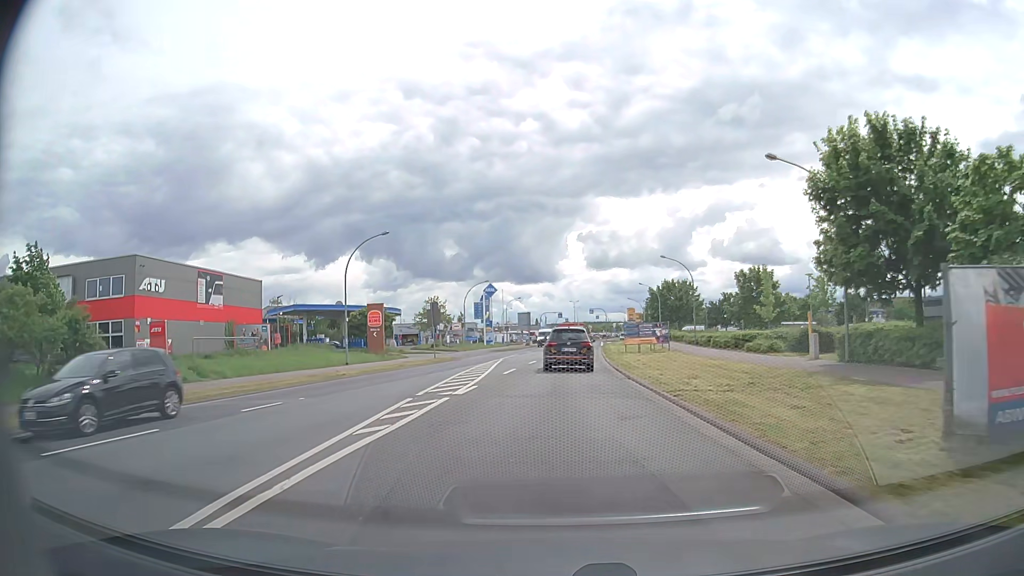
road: tertiary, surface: asphalt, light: Day
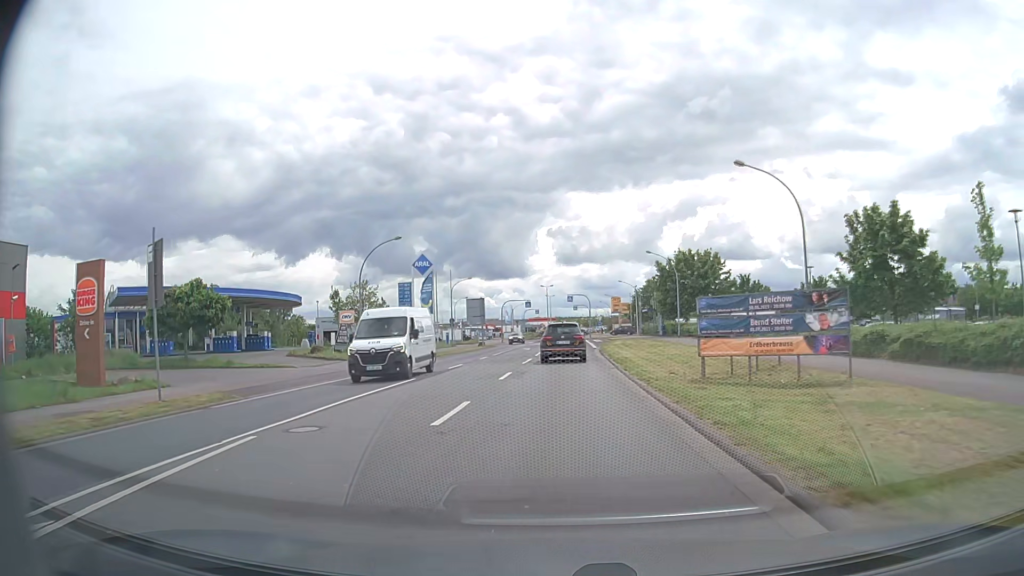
(+0.5, +31.9) m; +2°
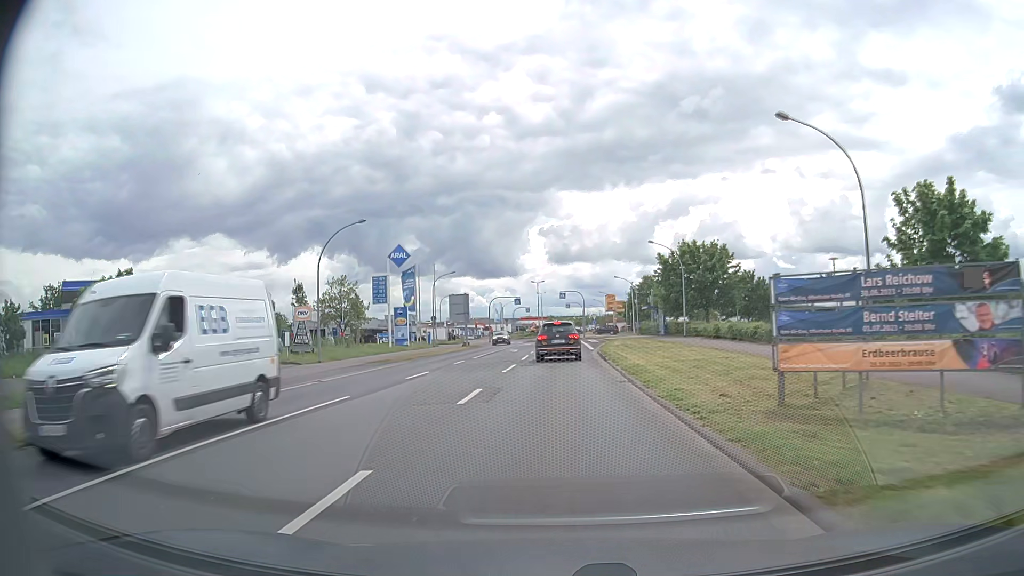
(0.0, +6.5) m; +1°
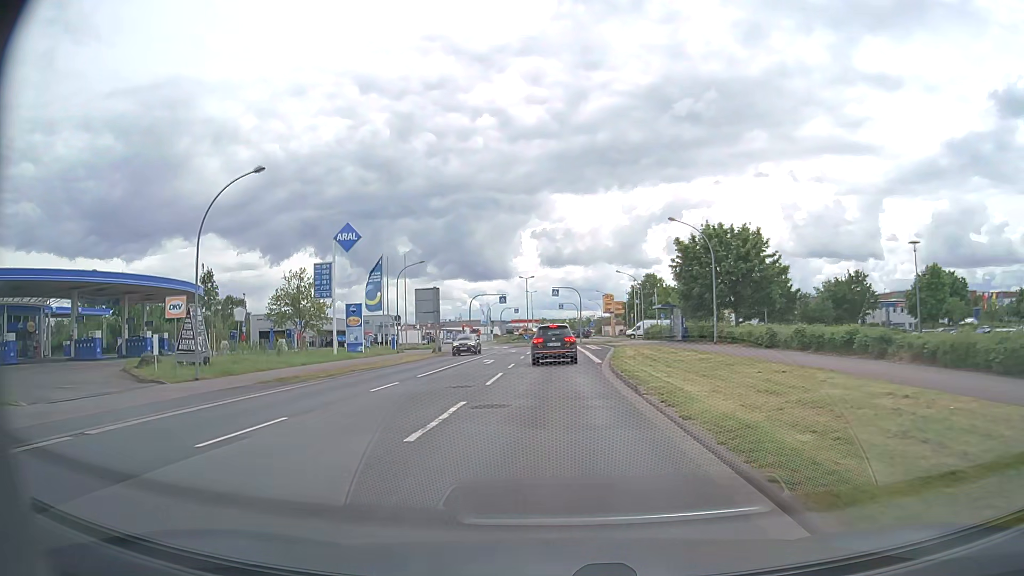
(+0.1, +12.9) m; +1°
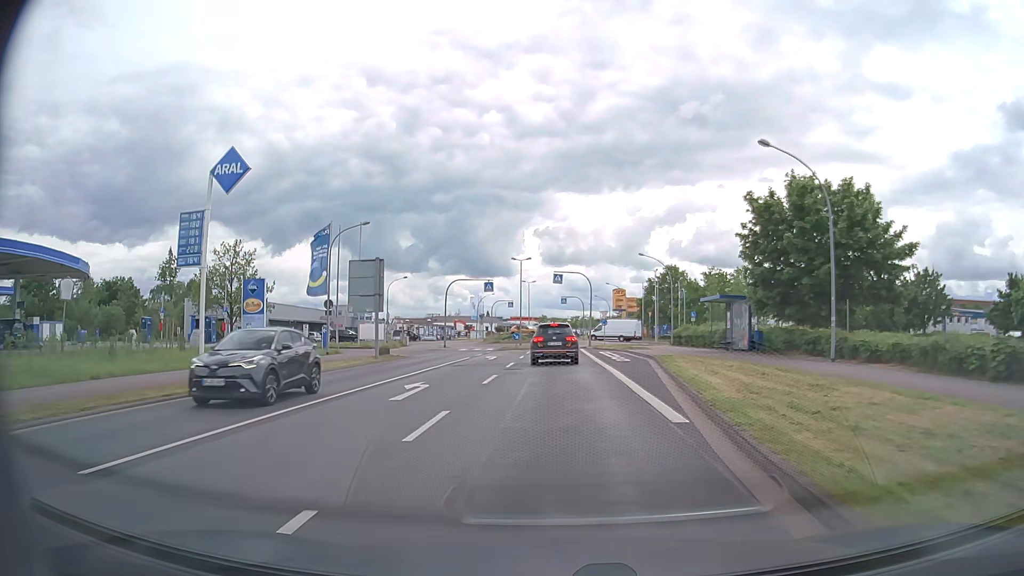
(0.0, +18.0) m; 0°
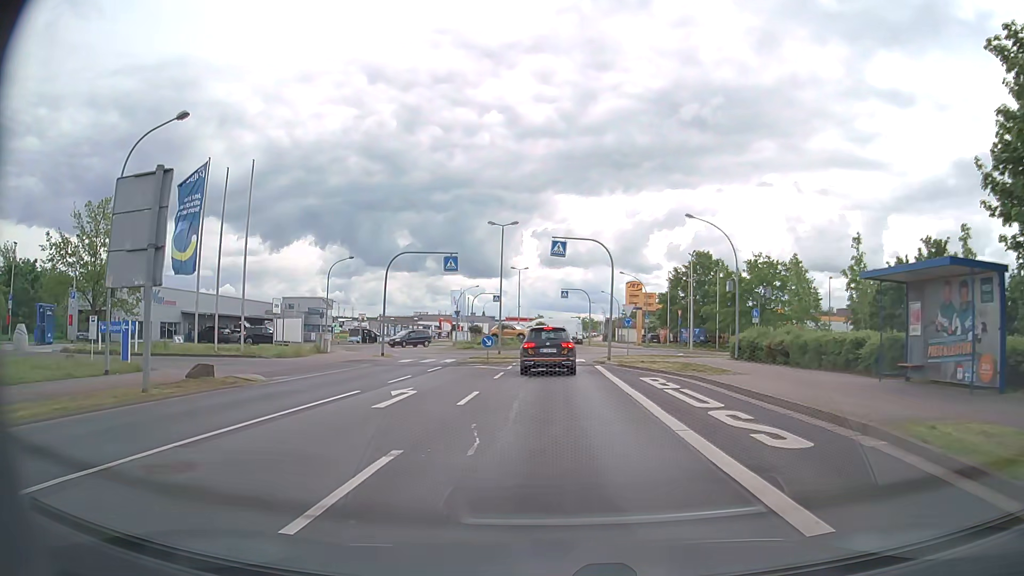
(+0.2, +20.9) m; +1°
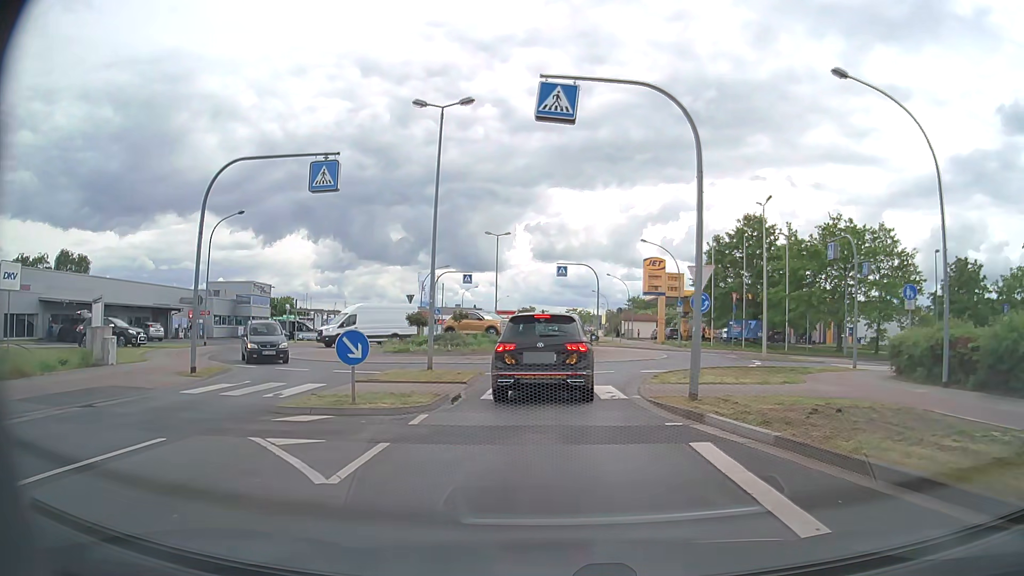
(+0.1, +20.7) m; +1°
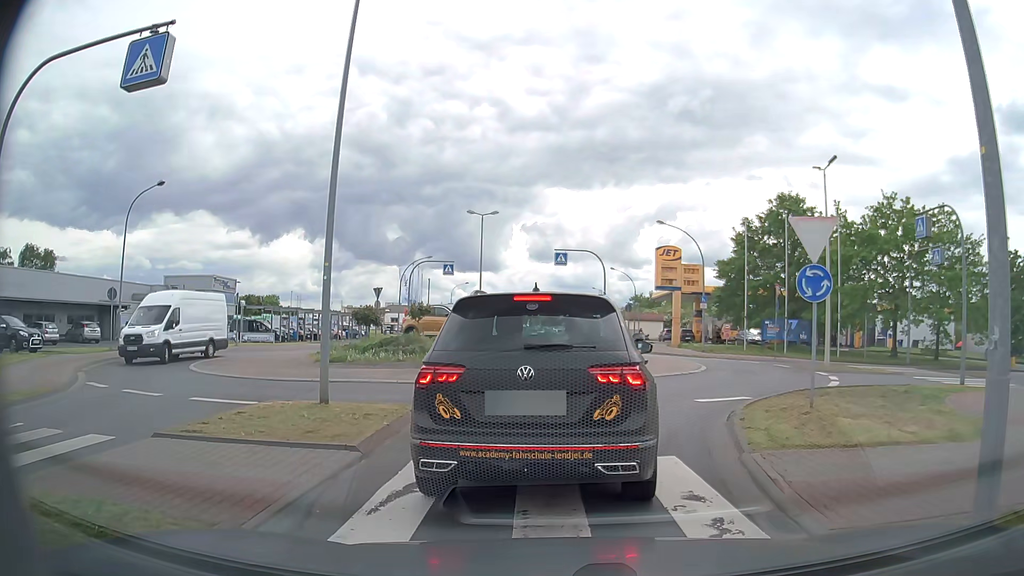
(0.0, +8.3) m; +1°
(0, +10) (+4, +19) (+12, +24) (+22, +25) (+32, +25) (+42, +26) (+52, +26) (+62, +26) (+72, +27) (+82, +27) m
